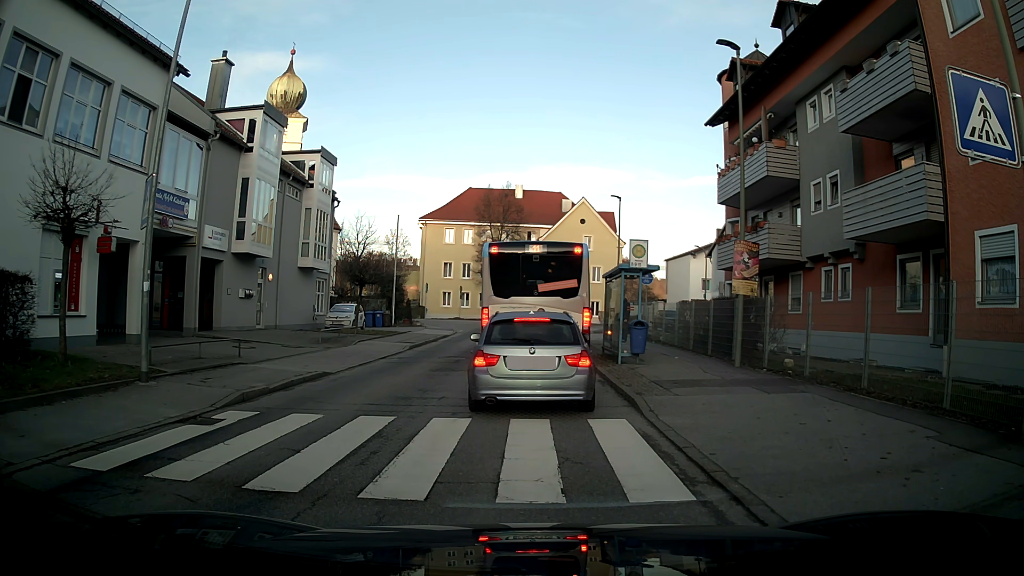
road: unclassified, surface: asphalt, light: Day
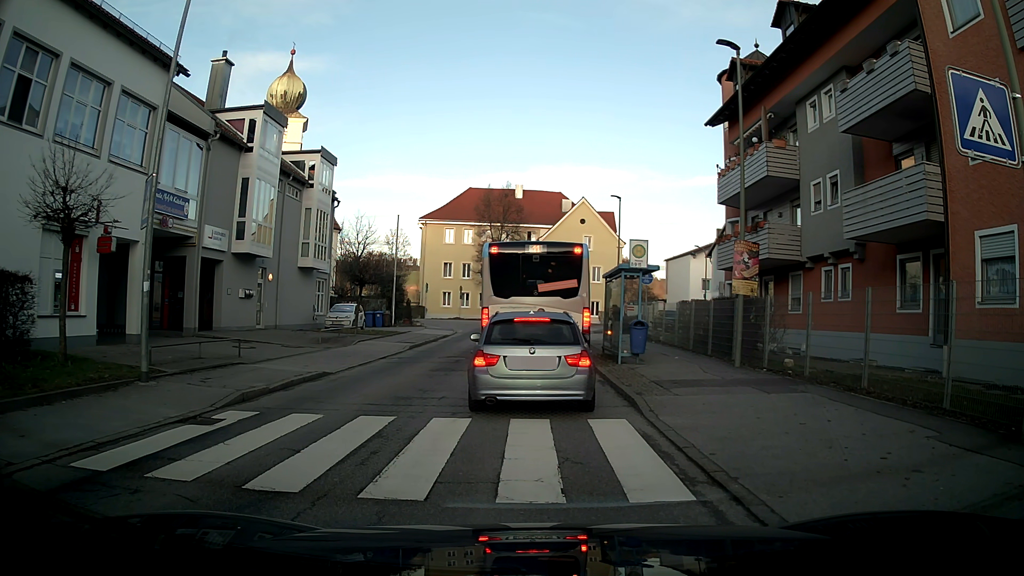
(0.0, 0.0) m; 0°
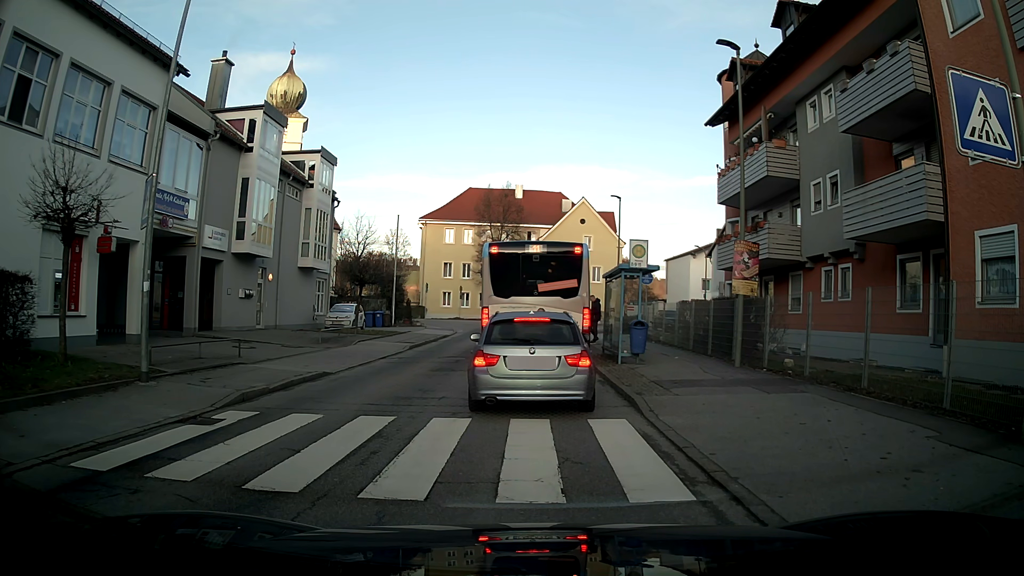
(0.0, 0.0) m; 0°
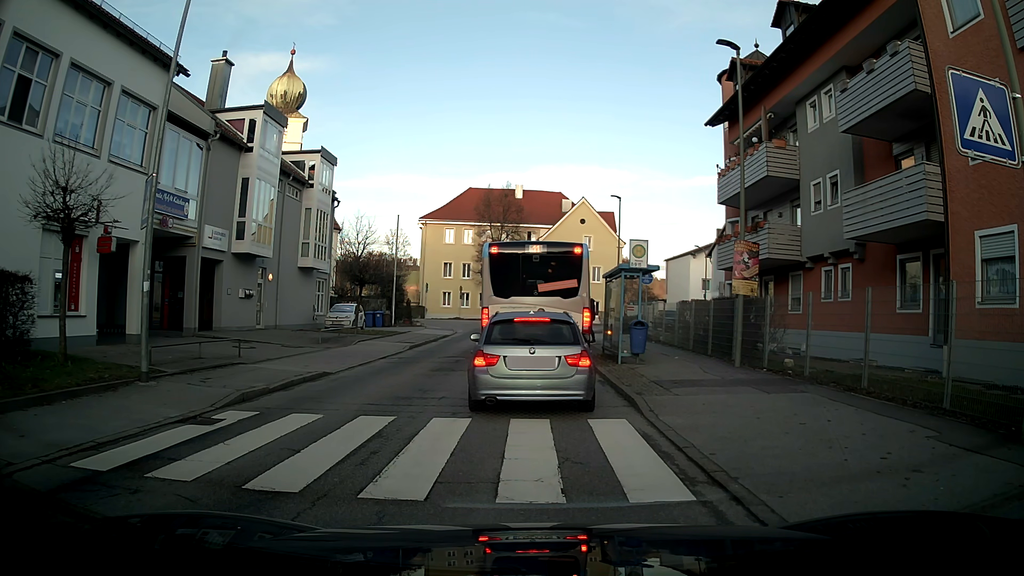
(0.0, 0.0) m; 0°
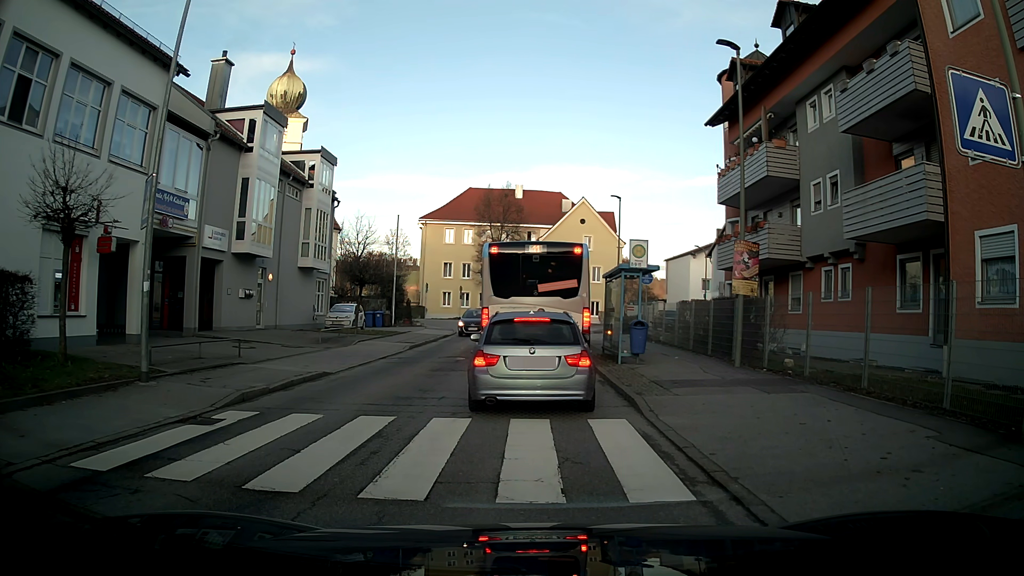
(0.0, 0.0) m; 0°
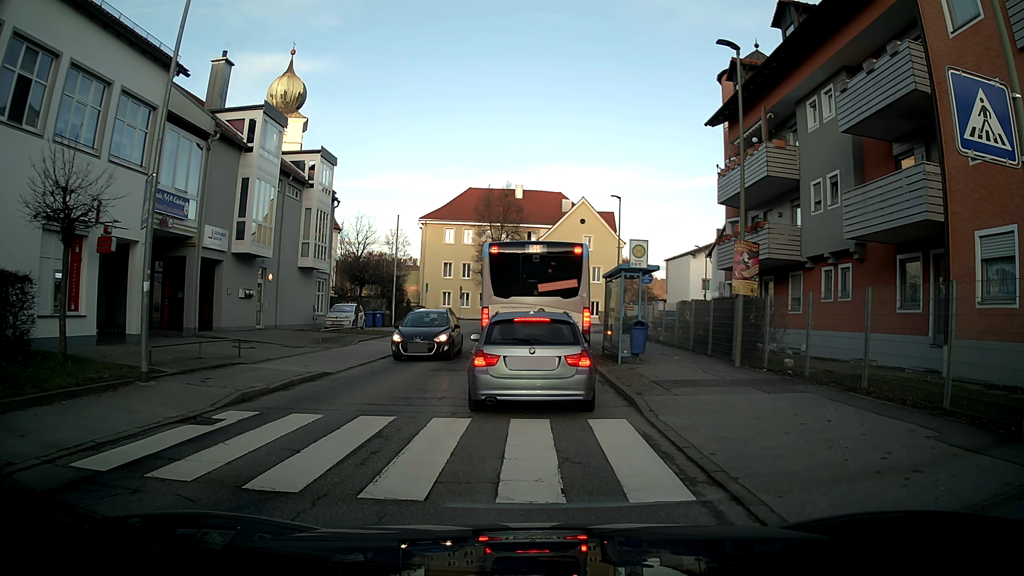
(0.0, 0.0) m; 0°
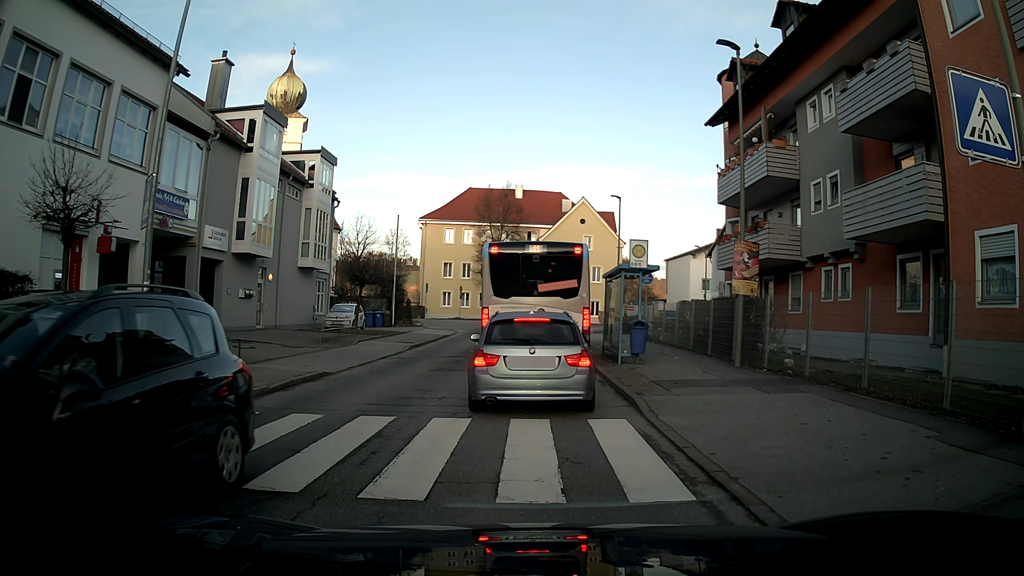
(0.0, 0.0) m; 0°
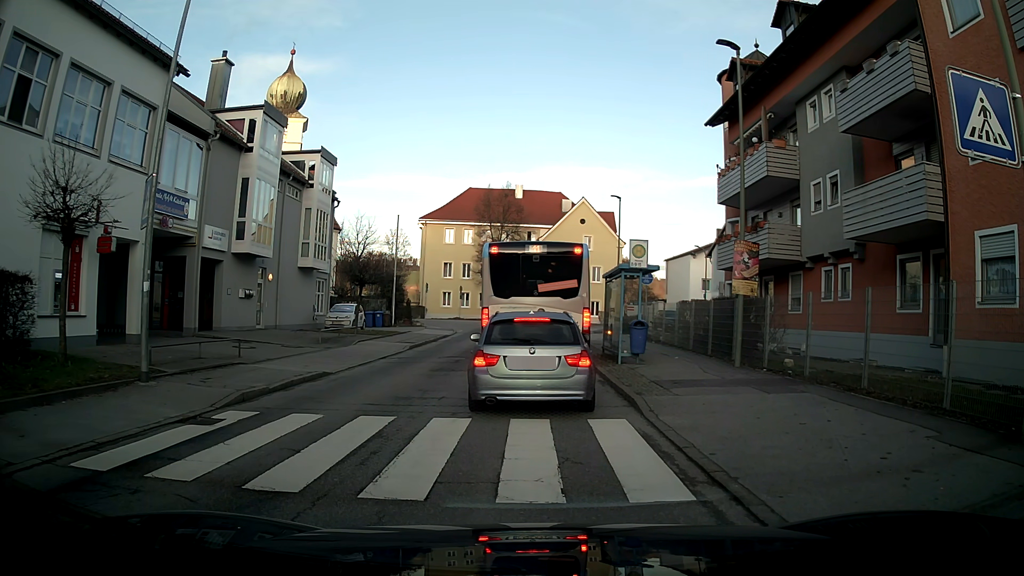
(0.0, 0.0) m; 0°
